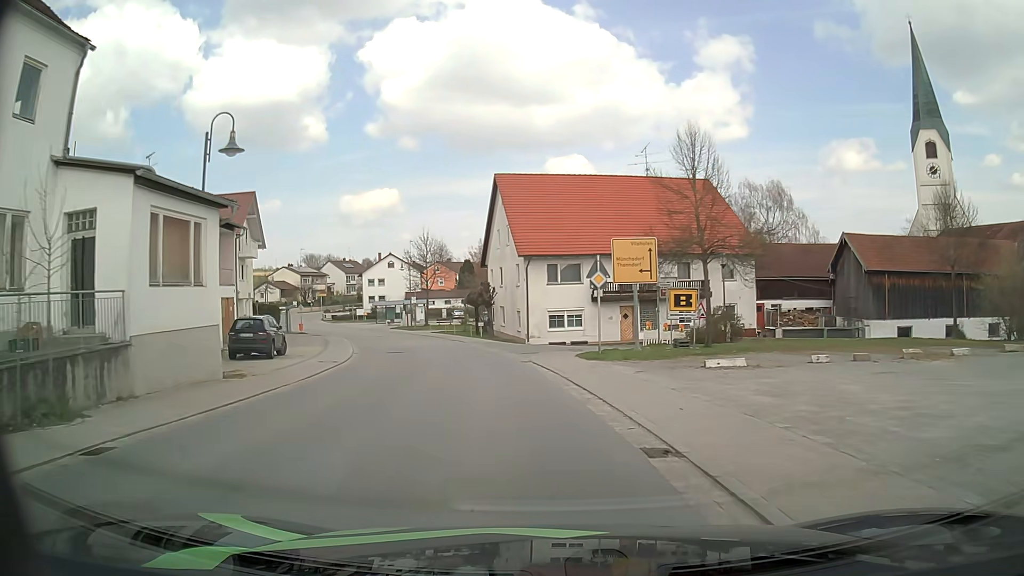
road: secondary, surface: asphalt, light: Day
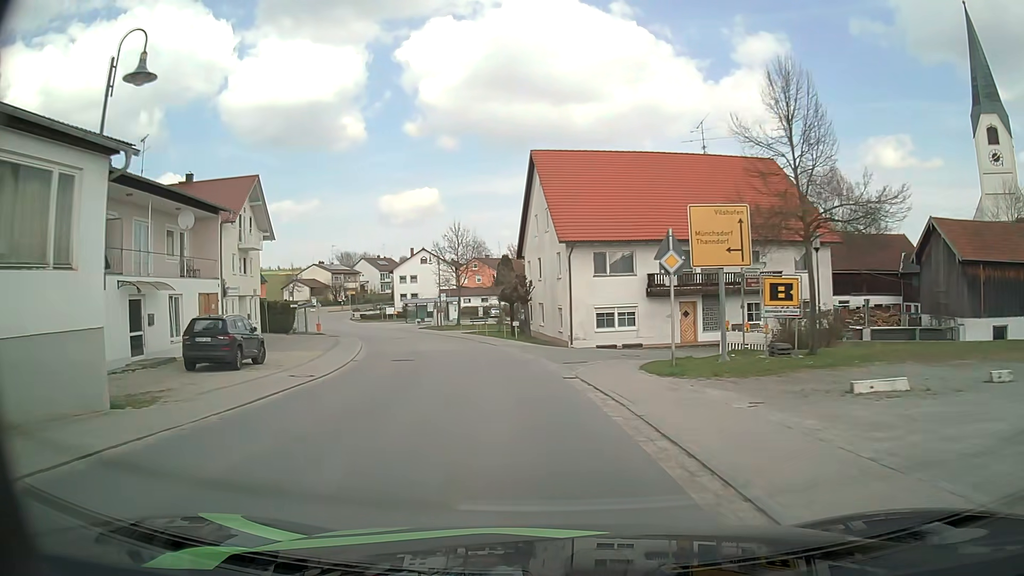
(-0.2, +6.4) m; -3°
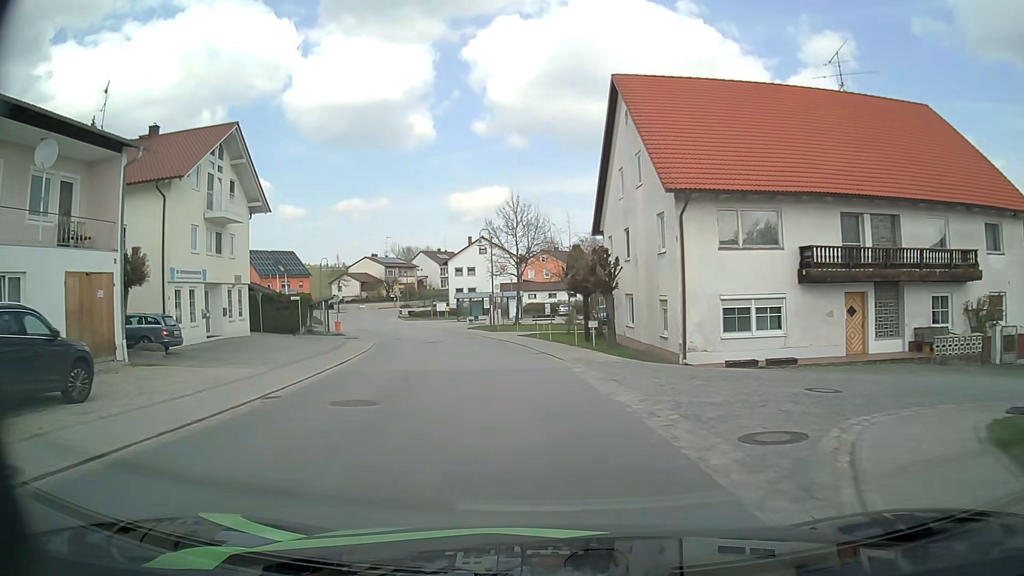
(-0.7, +13.0) m; -6°
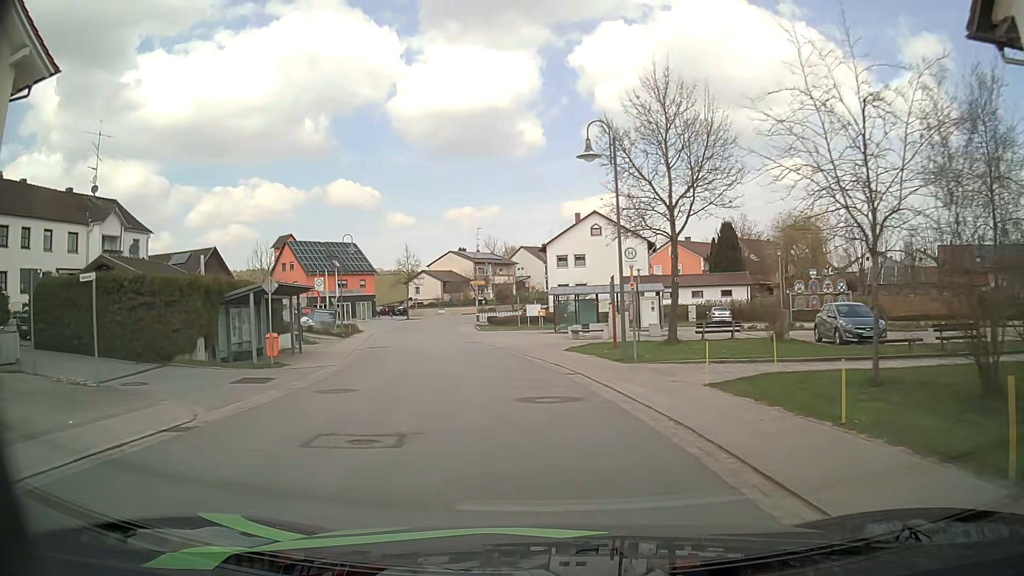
(-2.3, +26.7) m; -10°
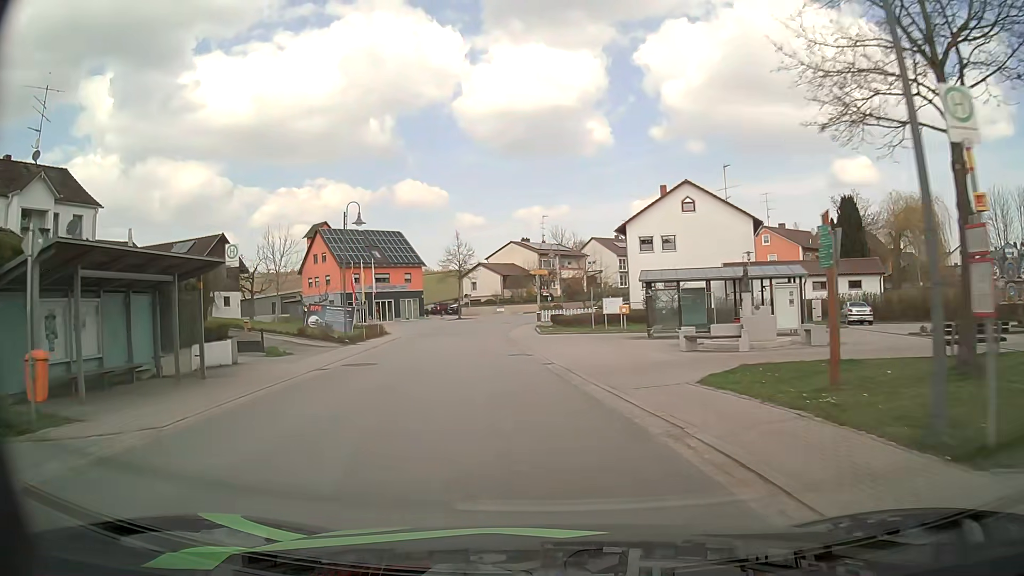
(-0.4, +13.6) m; -5°
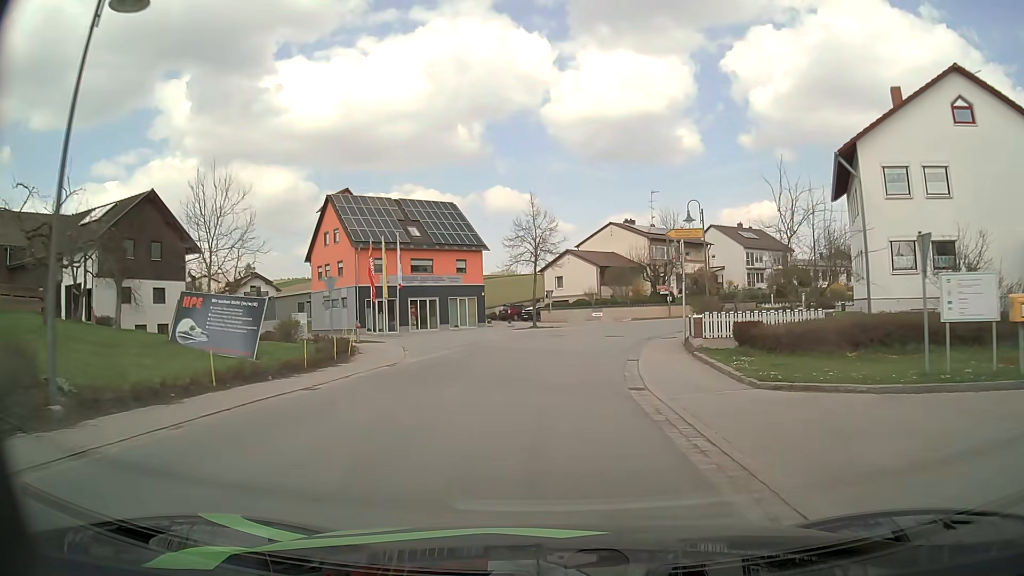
(-2.2, +26.5) m; -8°
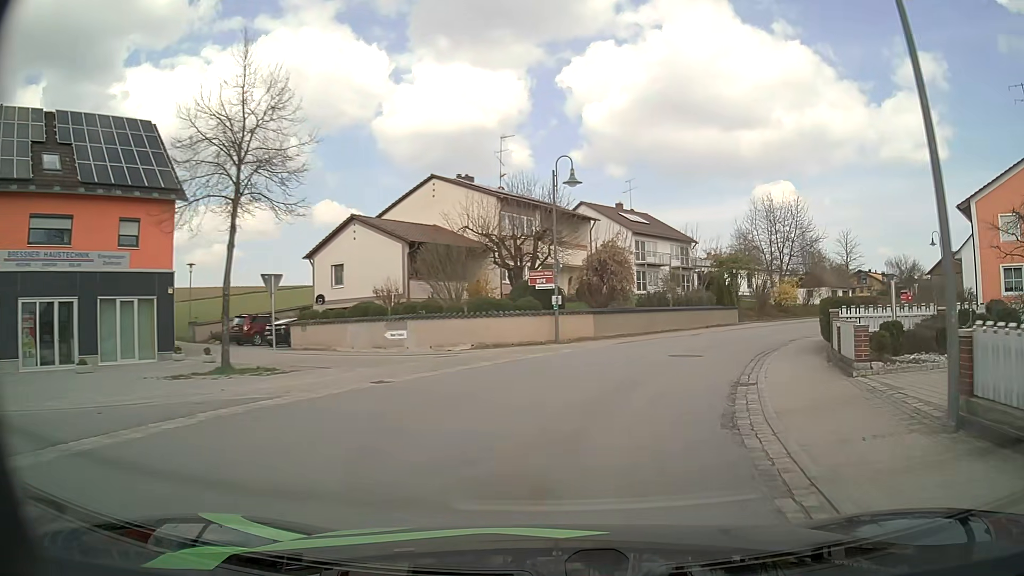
(+2.8, +30.6) m; +15°
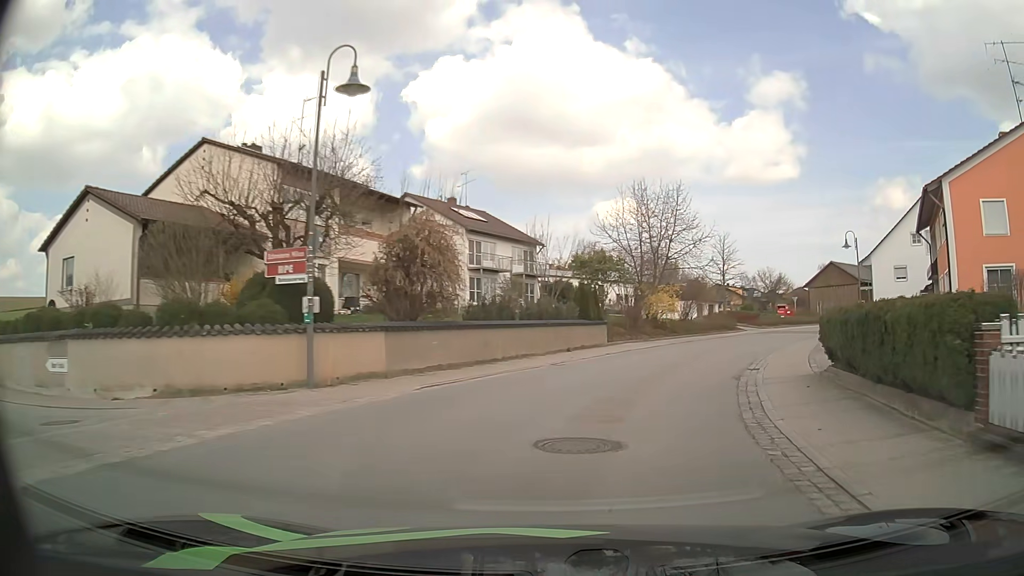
(+1.4, +11.9) m; +14°
(+1, +10) (+4, +20) (+7, +29) (+12, +38) (+17, +46) (+23, +54) (+29, +62) (+36, +69) (+44, +76) (+51, +83) m
